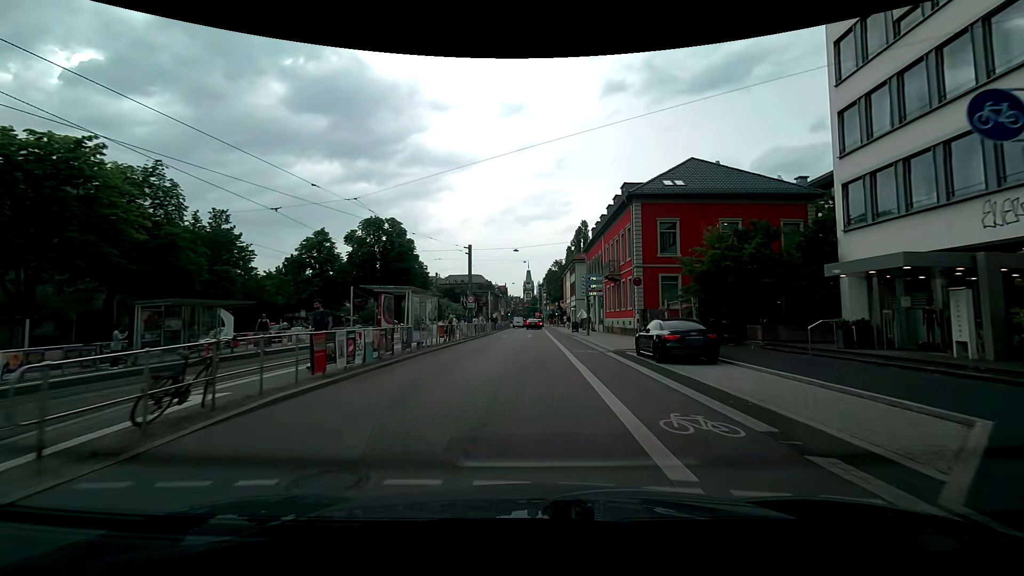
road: secondary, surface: asphalt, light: Day
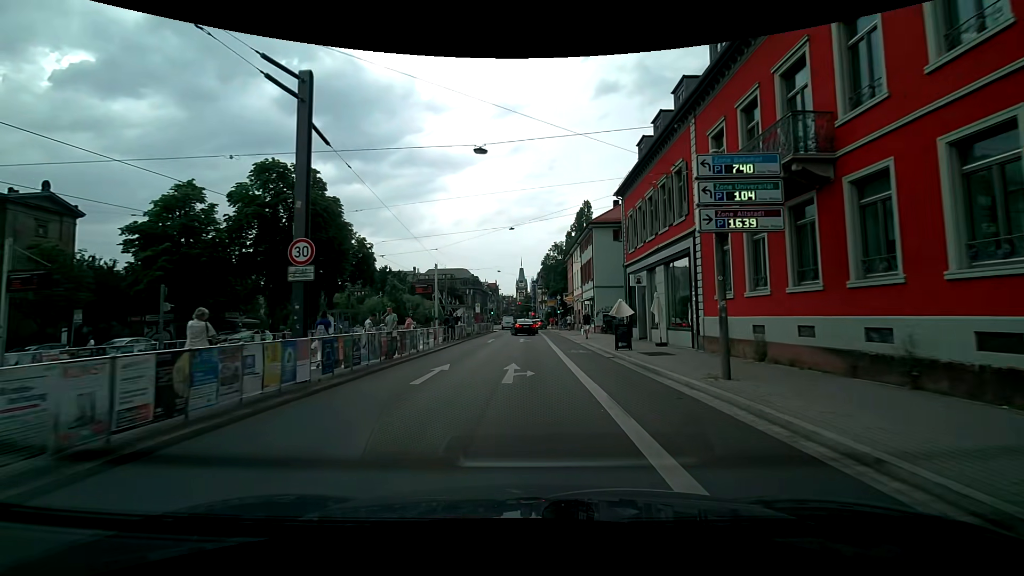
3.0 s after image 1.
(0.0, +27.6) m; -1°
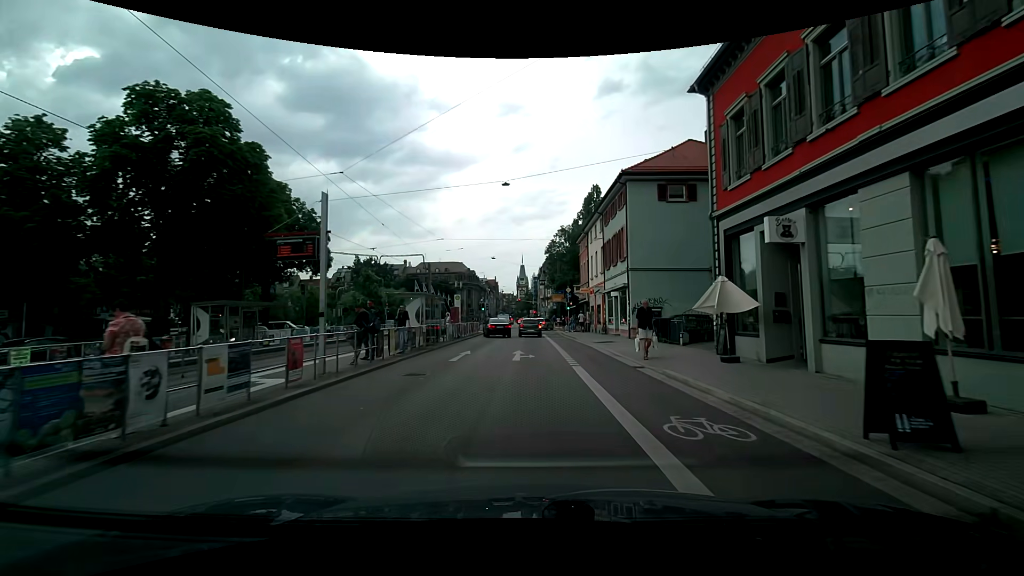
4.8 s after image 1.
(+0.1, +14.9) m; 0°
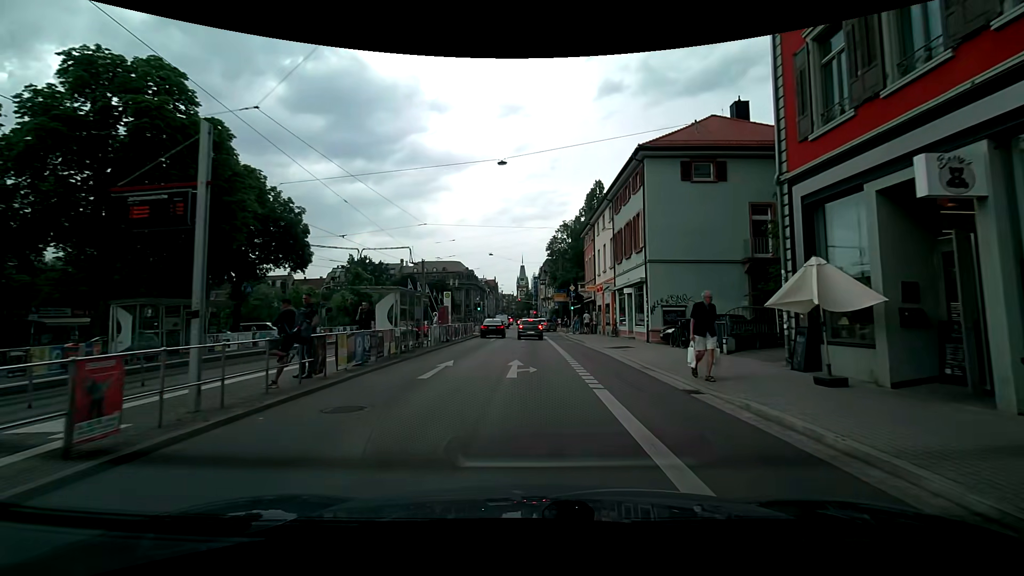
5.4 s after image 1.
(+0.1, +4.5) m; +1°
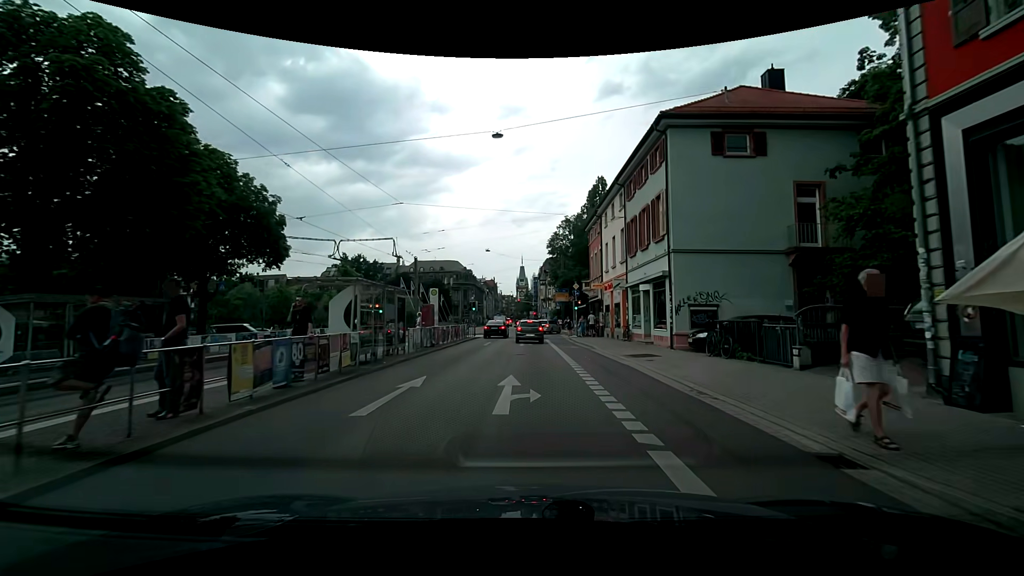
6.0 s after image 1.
(0.0, +4.2) m; 0°
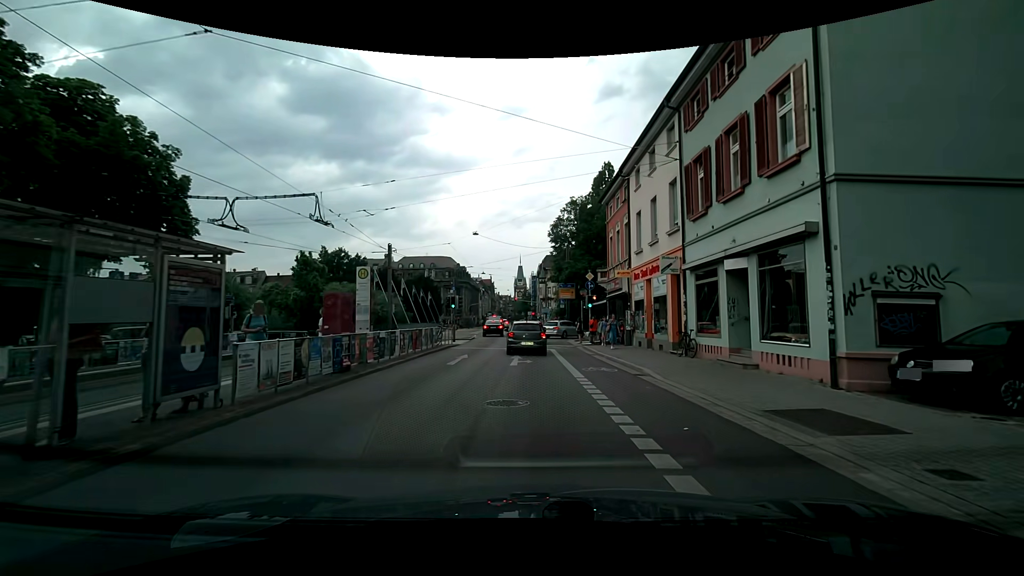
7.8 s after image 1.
(0.0, +11.1) m; 0°
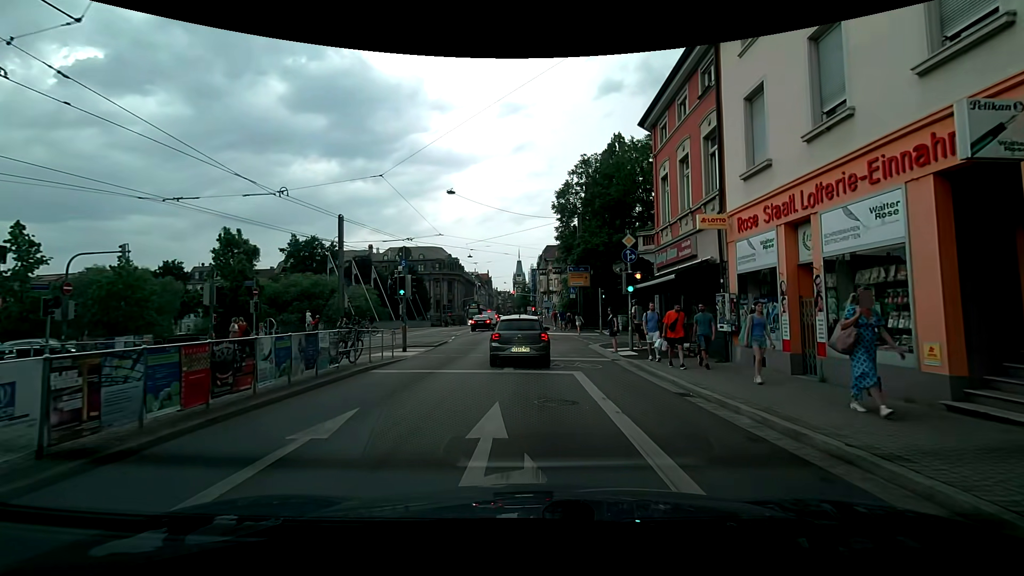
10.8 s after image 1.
(0.0, +13.1) m; +1°
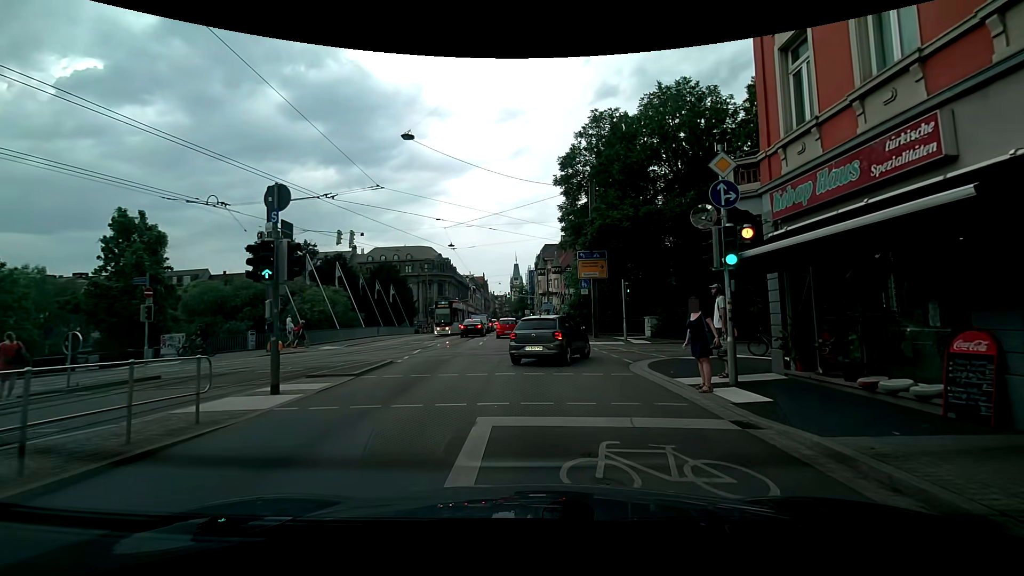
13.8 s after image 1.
(0.0, +10.2) m; 0°
(0, +10) (0, +20) (-1, +30) (-1, +40) (-2, +50) (-2, +60) (-2, +70) (-2, +80) (-3, +90) (-5, +100) m
